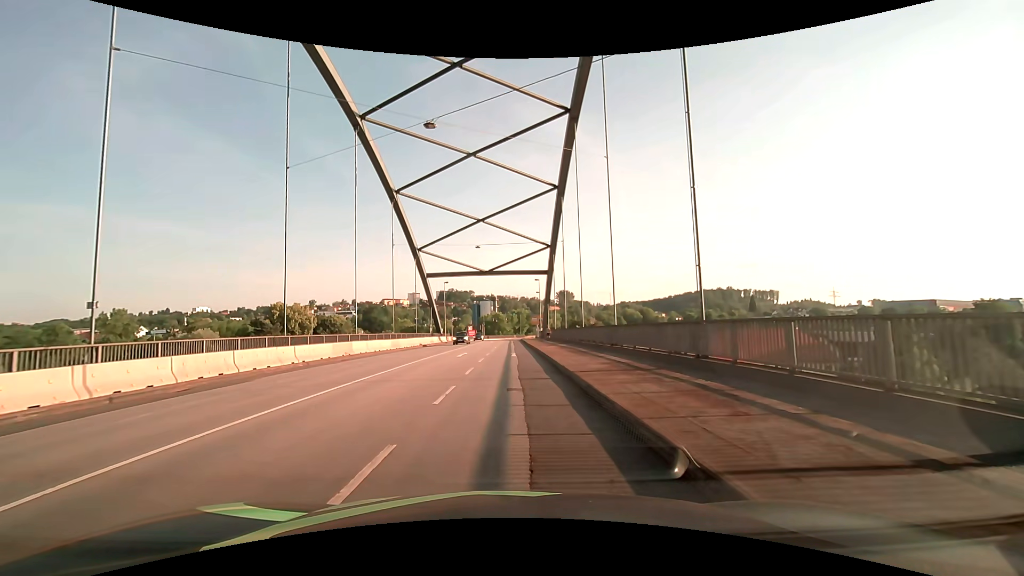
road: primary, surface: asphalt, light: Day
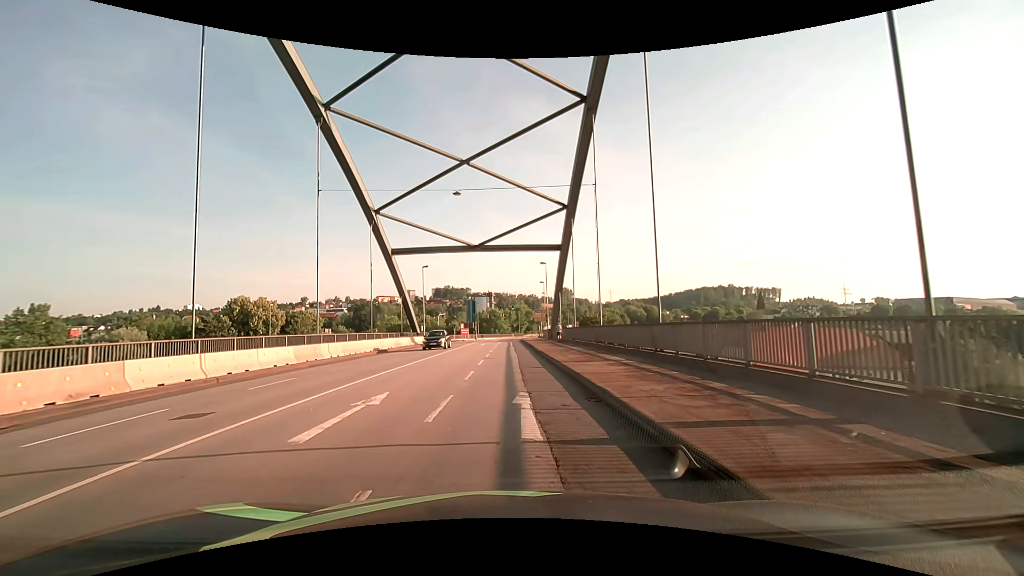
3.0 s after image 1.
(-0.3, +19.7) m; 0°
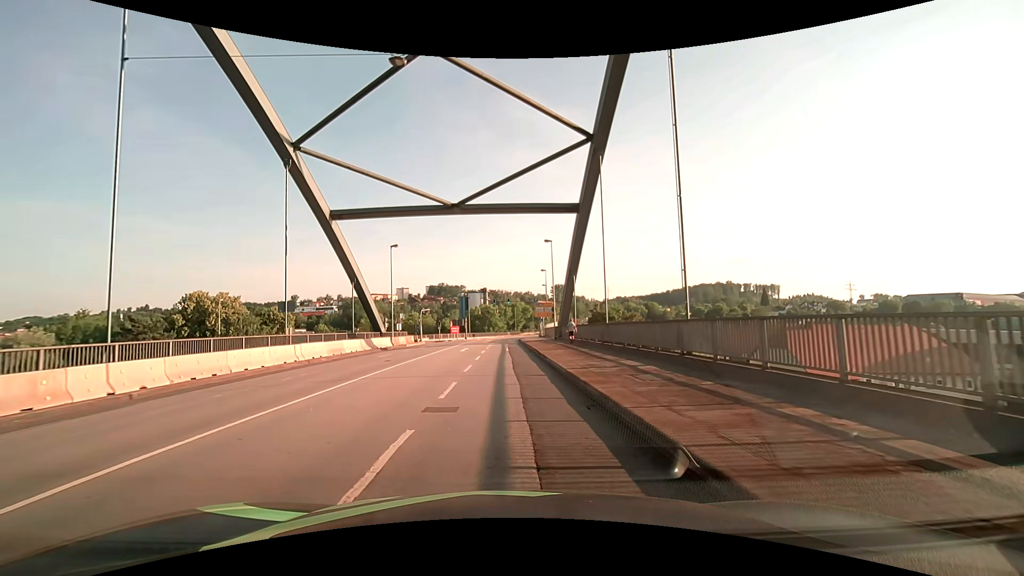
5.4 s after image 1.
(+0.1, +15.6) m; +1°
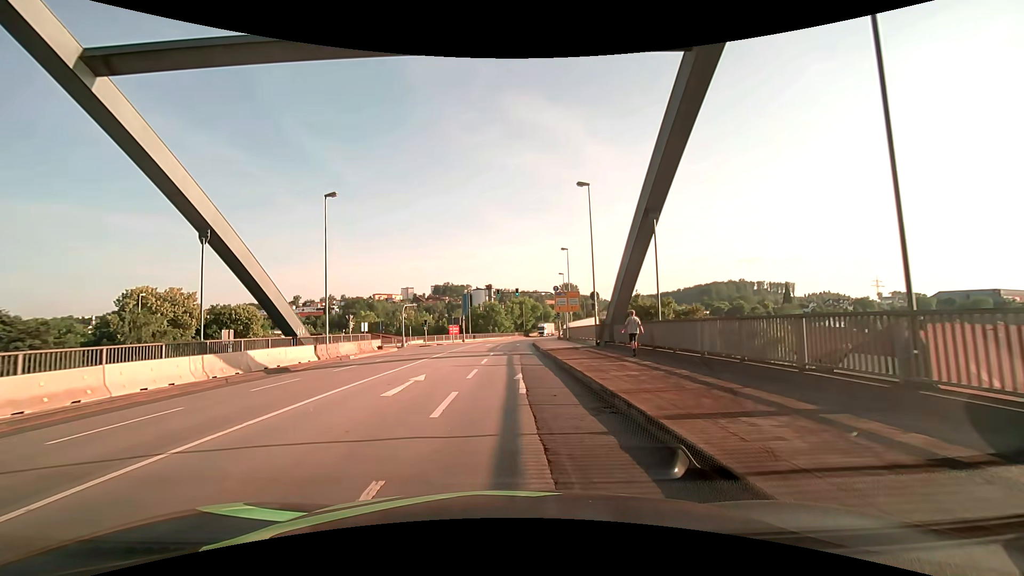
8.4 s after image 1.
(-0.2, +20.3) m; -1°
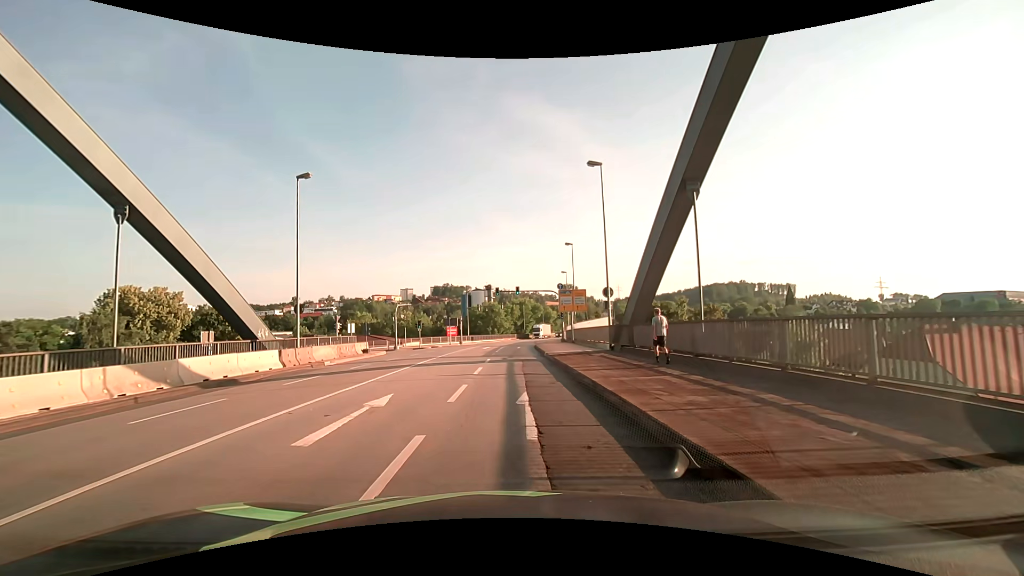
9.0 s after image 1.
(0.0, +4.2) m; 0°
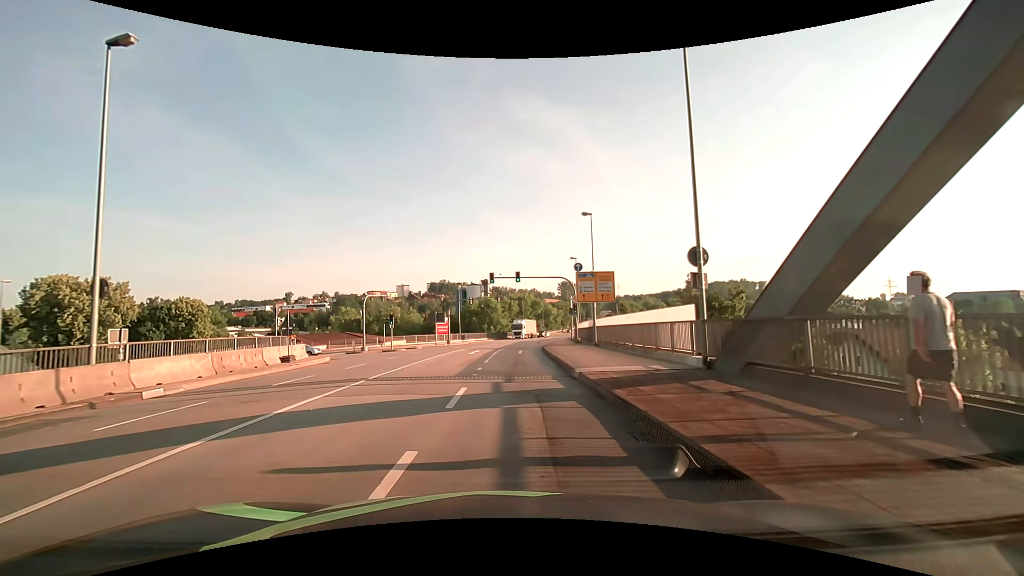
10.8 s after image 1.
(0.0, +12.9) m; +1°
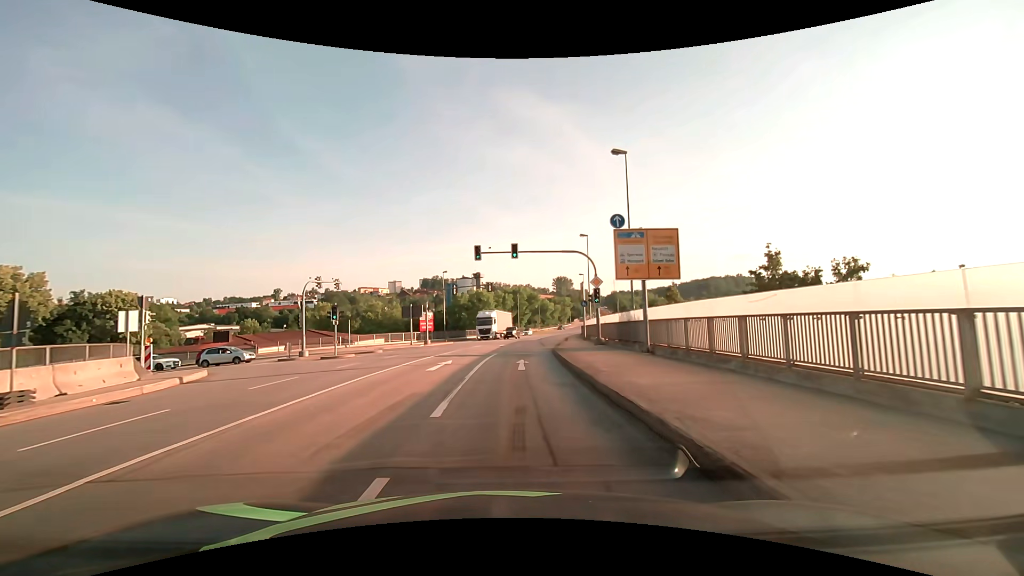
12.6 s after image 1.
(-0.2, +13.3) m; -1°
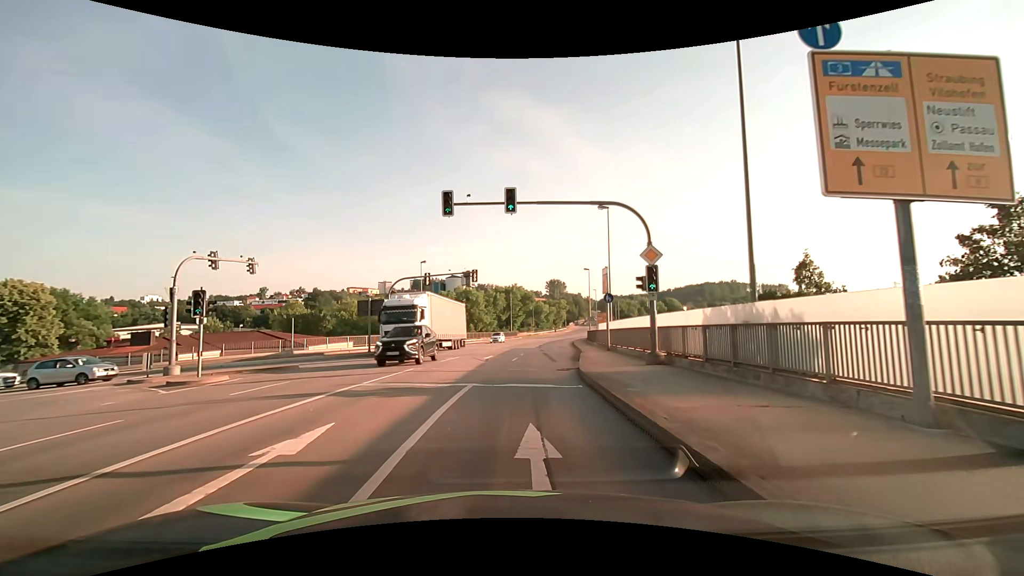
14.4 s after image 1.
(+0.1, +13.1) m; +1°
(0, +10) (+1, +20) (+2, +30) (+3, +40) (+4, +50) (+6, +60) (+7, +70) (+9, +79) (+11, +89) (+13, +99) m
